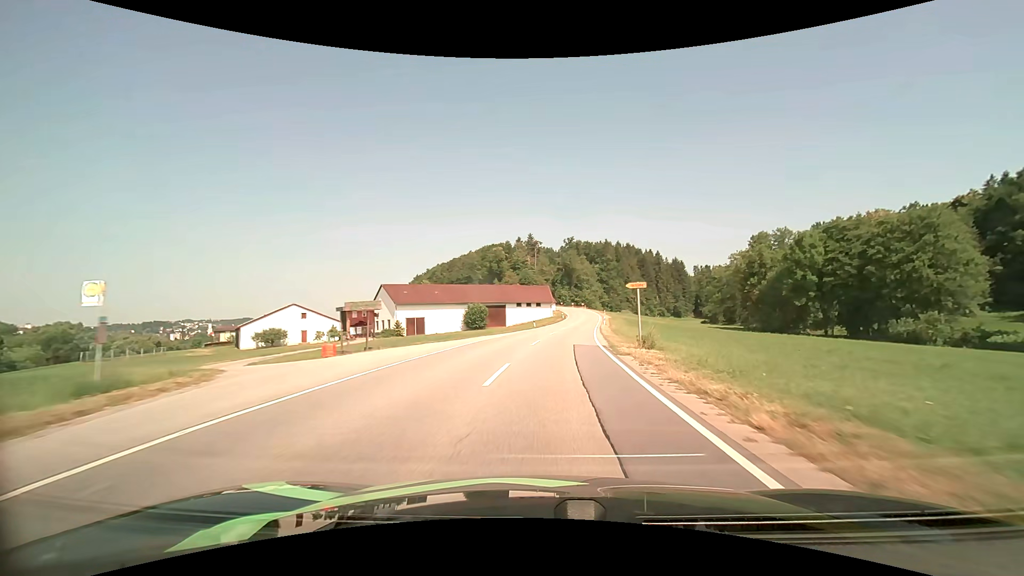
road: secondary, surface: asphalt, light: Day
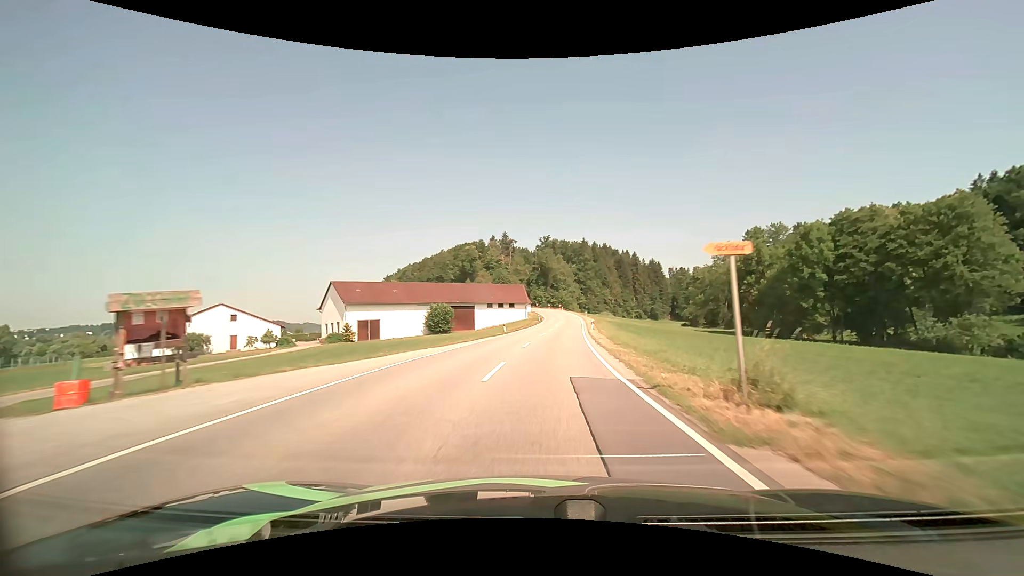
(+0.3, +11.2) m; +3°
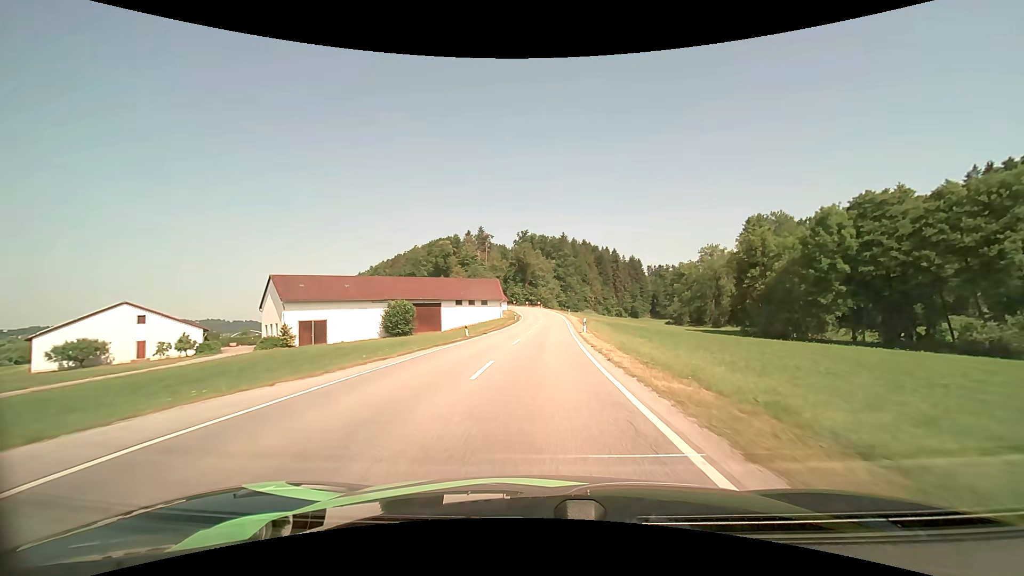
(+0.3, +11.2) m; +3°
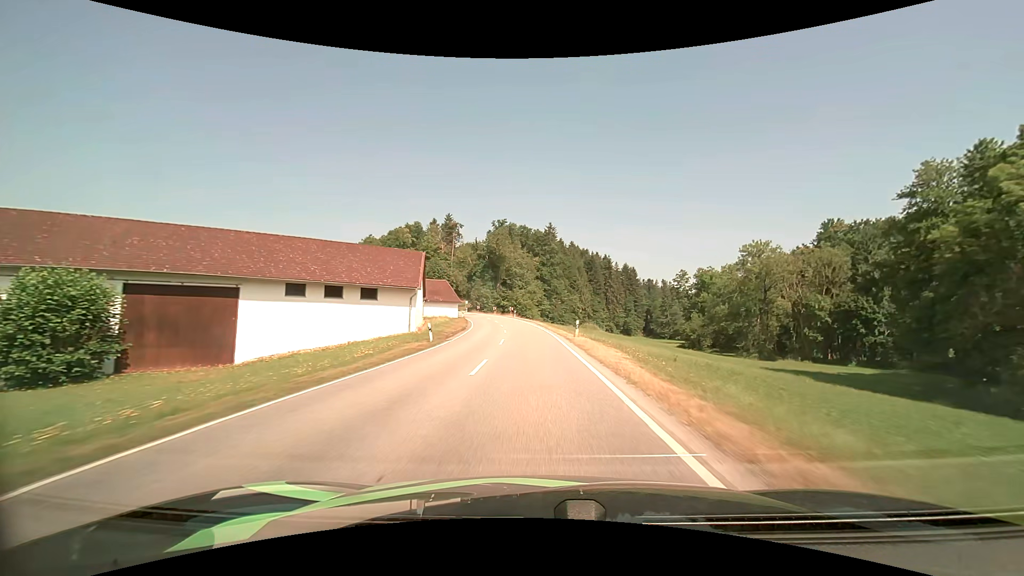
(+1.0, +45.6) m; +2°
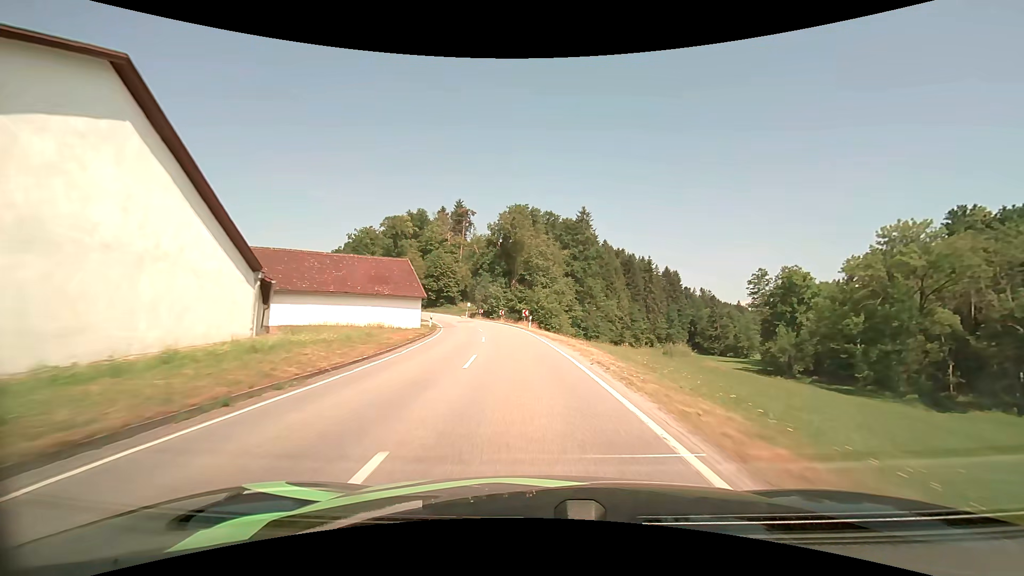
(-0.7, +34.1) m; -3°
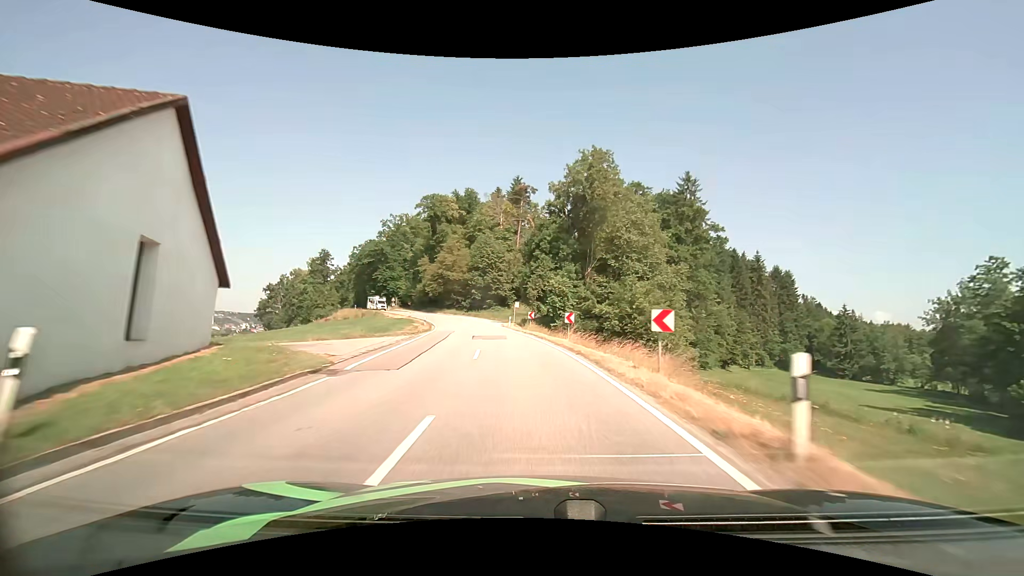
(-2.2, +33.5) m; -8°
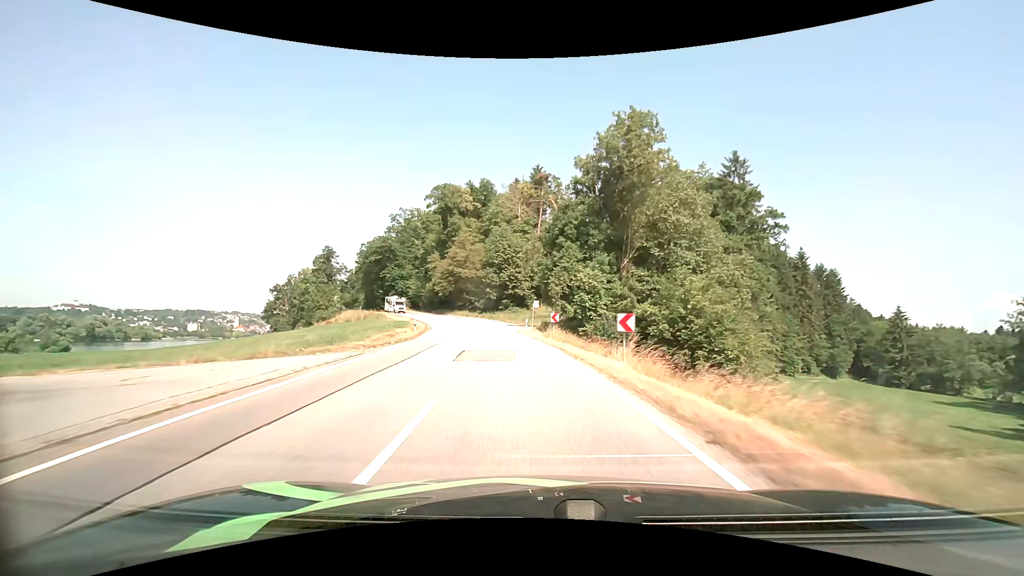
(-0.2, +11.0) m; -2°
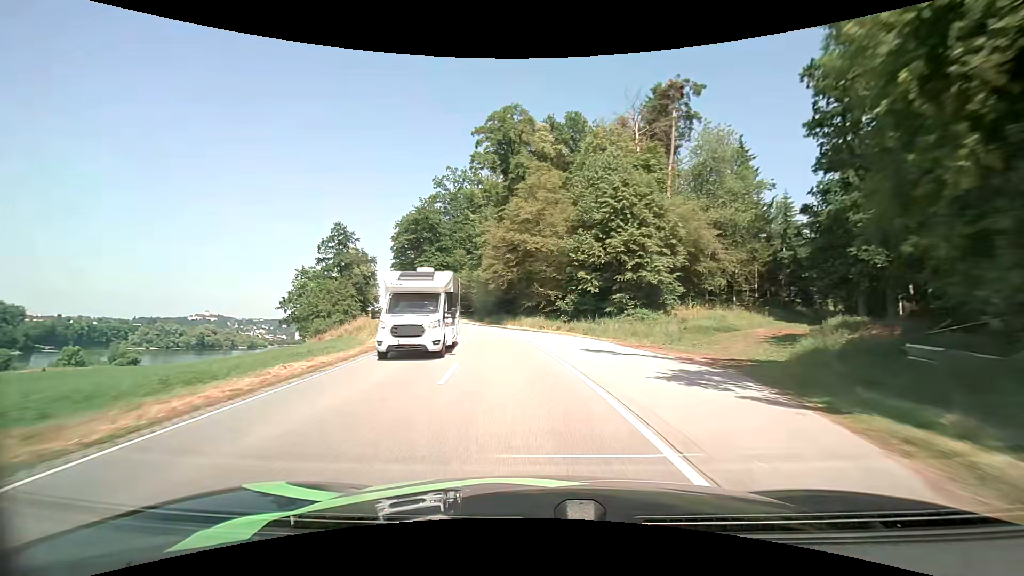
(-4.4, +42.2) m; -11°
